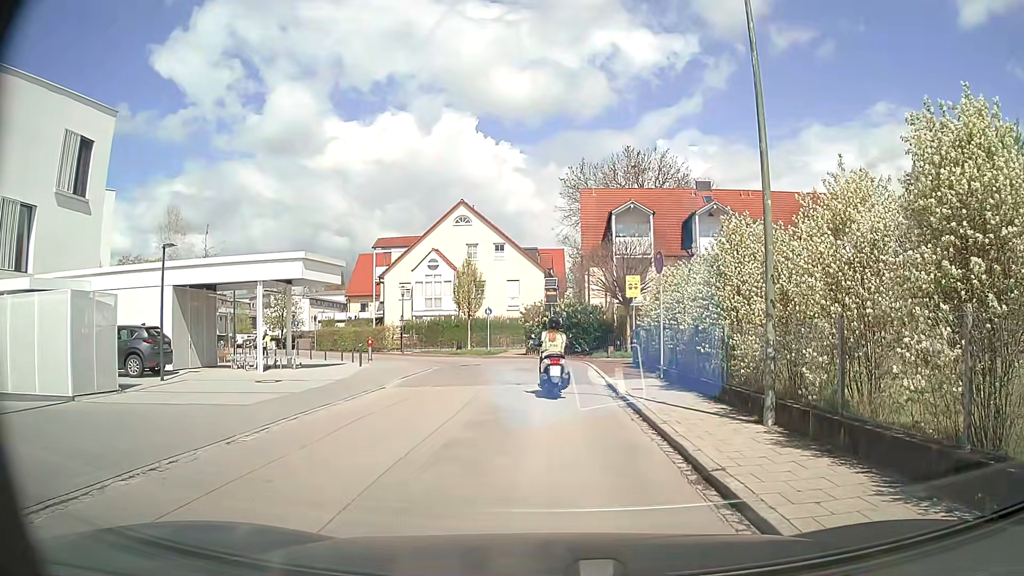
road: residential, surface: asphalt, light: Day
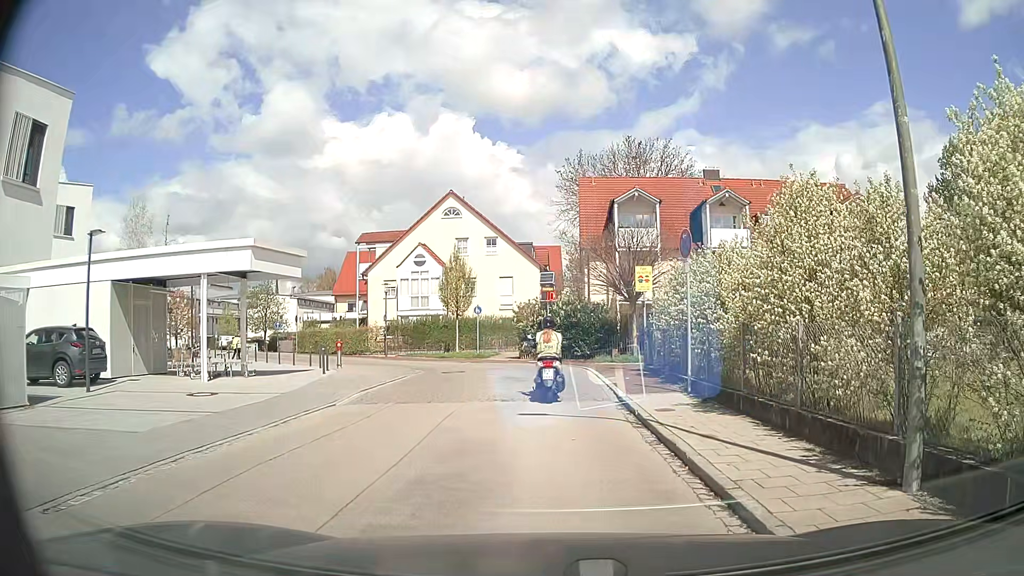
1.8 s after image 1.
(0.0, +3.8) m; -1°
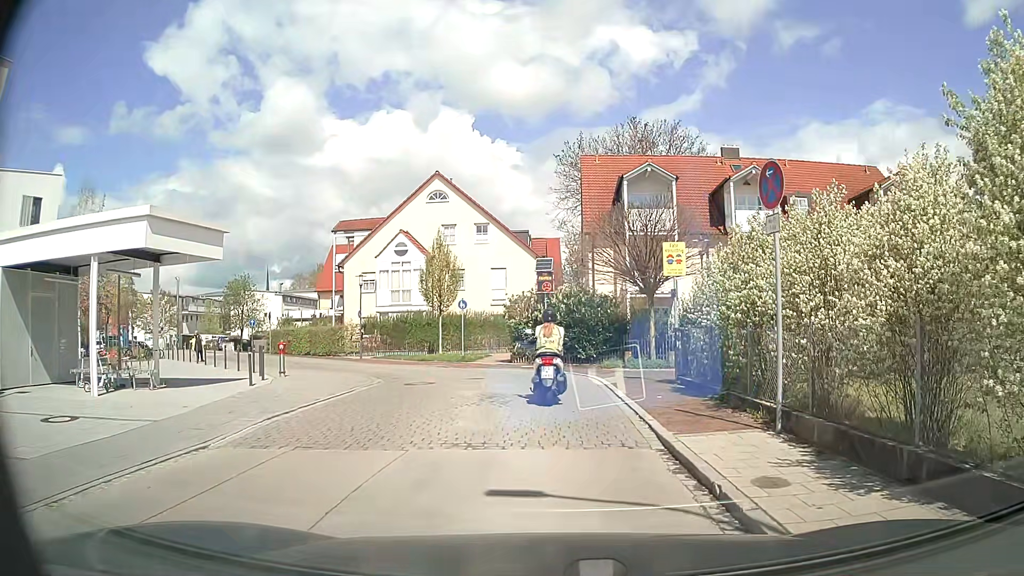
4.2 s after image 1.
(0.0, +5.3) m; +1°
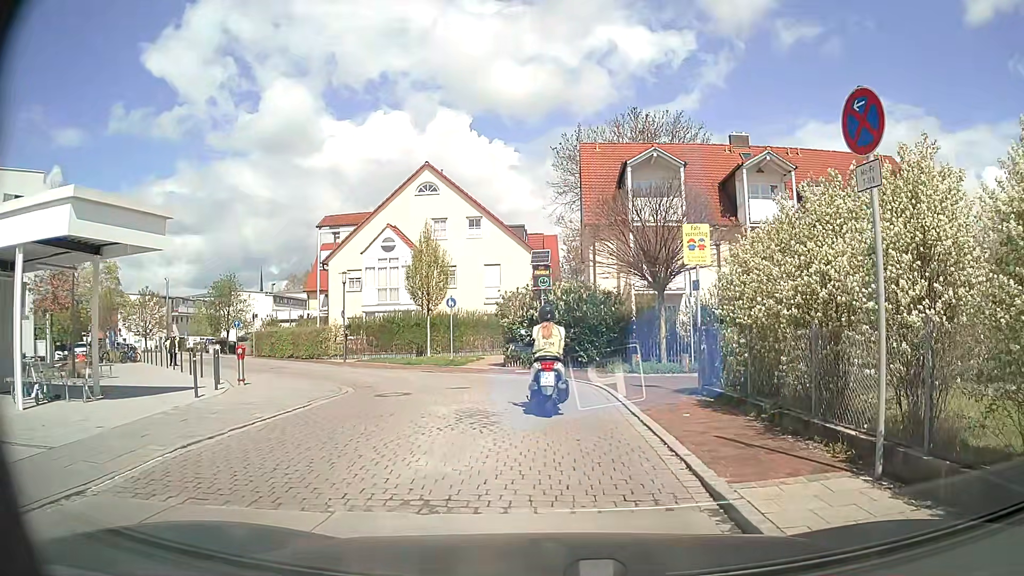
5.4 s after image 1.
(0.0, +2.6) m; +1°
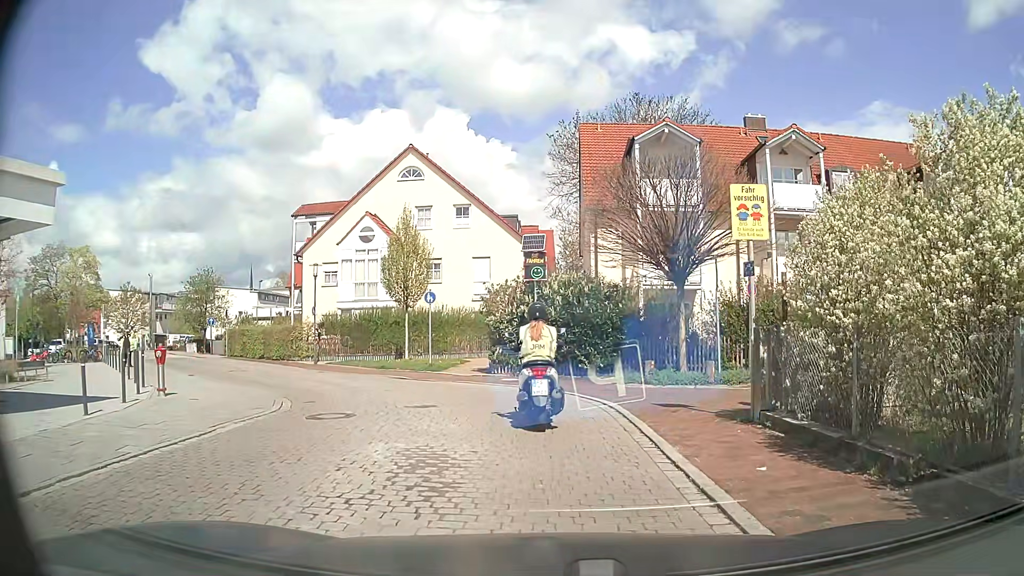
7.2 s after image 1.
(-0.1, +3.7) m; -1°
